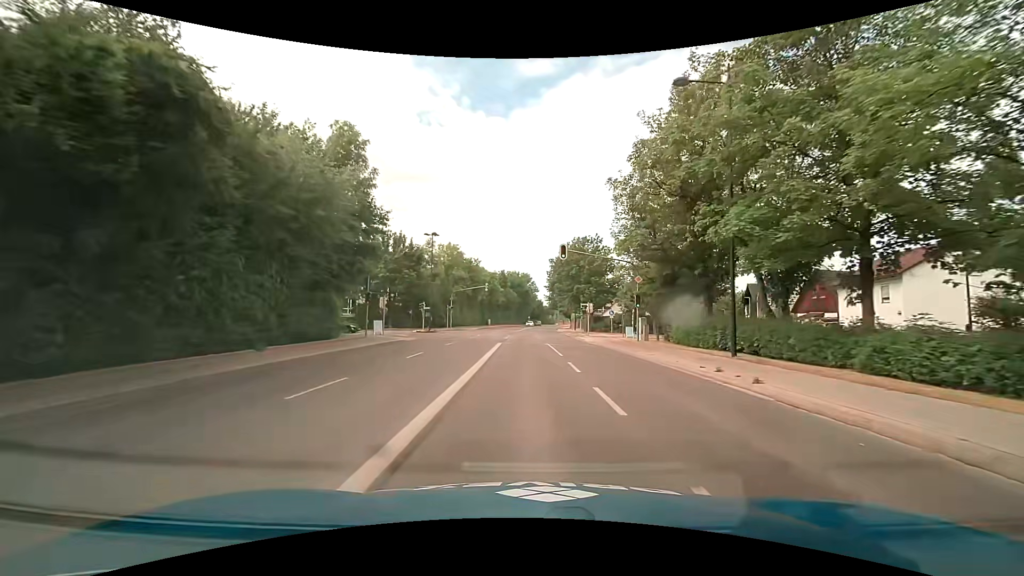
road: secondary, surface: asphalt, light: Day
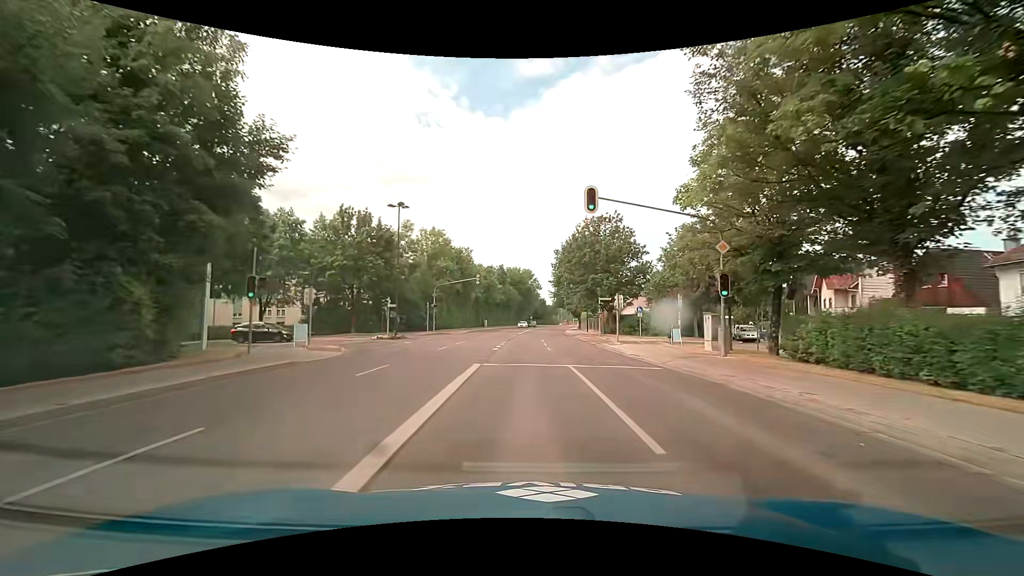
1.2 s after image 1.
(0.0, +14.2) m; 0°
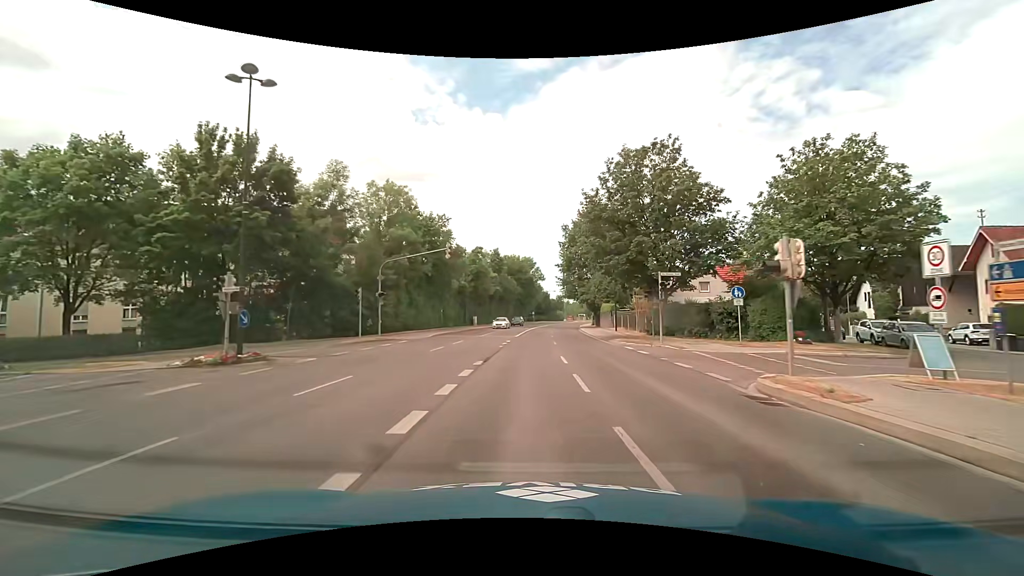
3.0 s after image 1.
(-0.2, +21.1) m; 0°
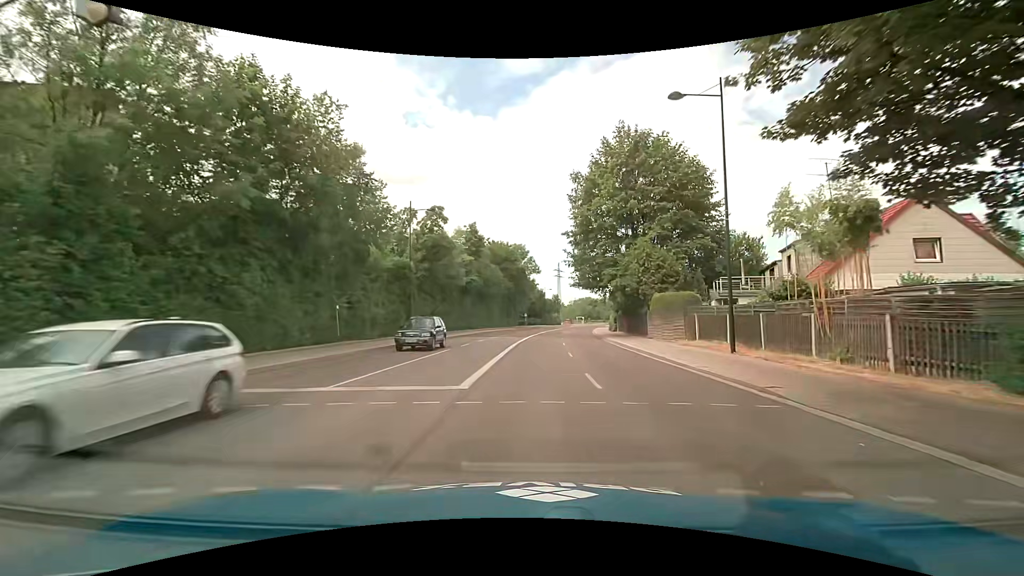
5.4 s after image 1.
(+0.2, +28.0) m; +1°
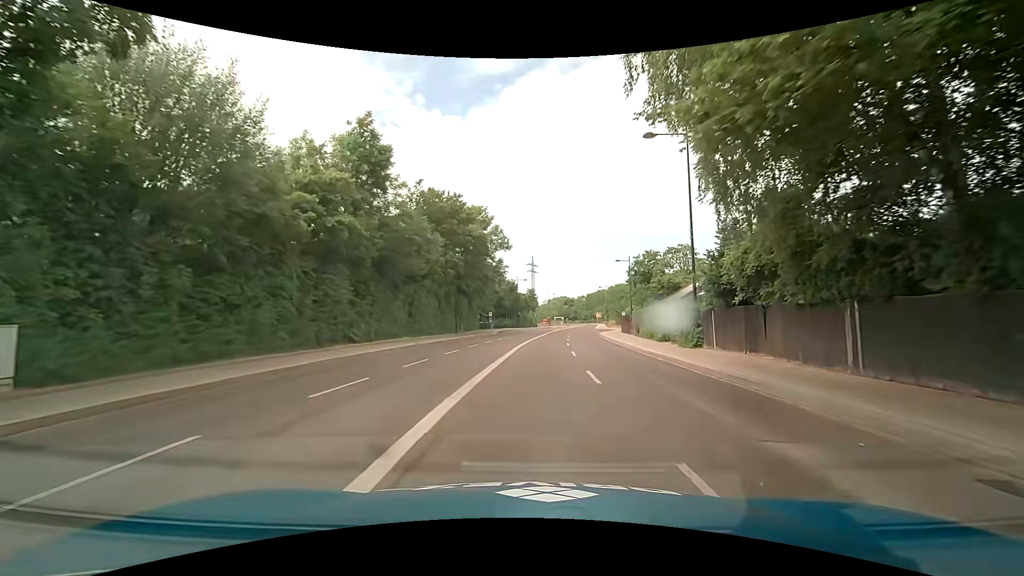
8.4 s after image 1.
(+0.9, +35.5) m; +3°
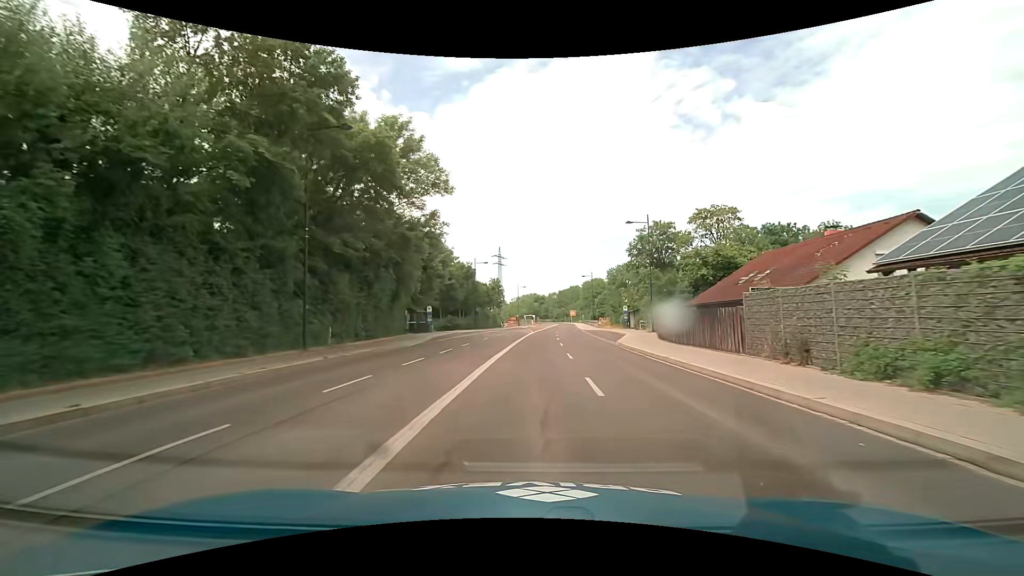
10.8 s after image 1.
(+1.1, +29.2) m; +4°
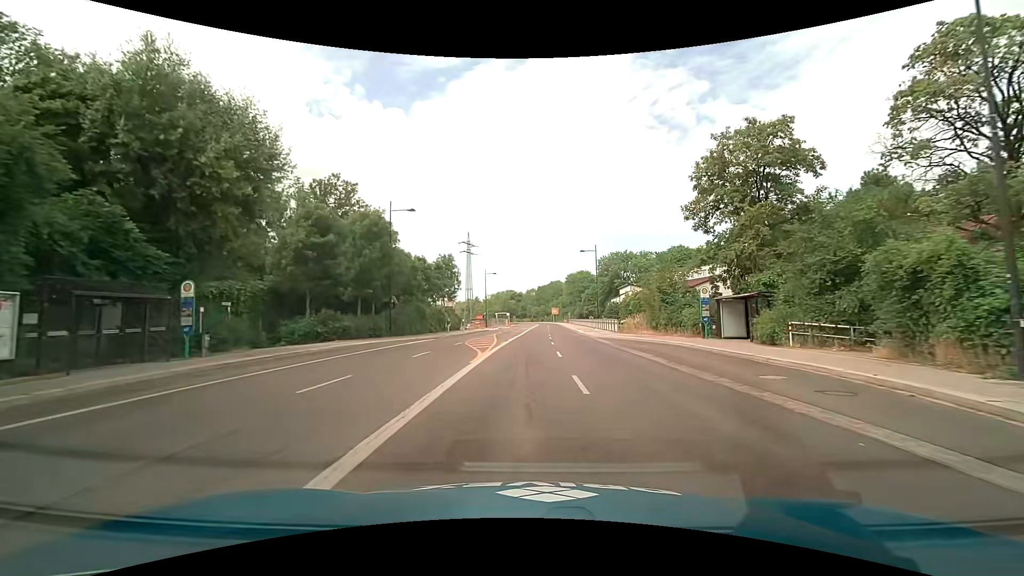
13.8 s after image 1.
(+0.9, +36.3) m; +2°
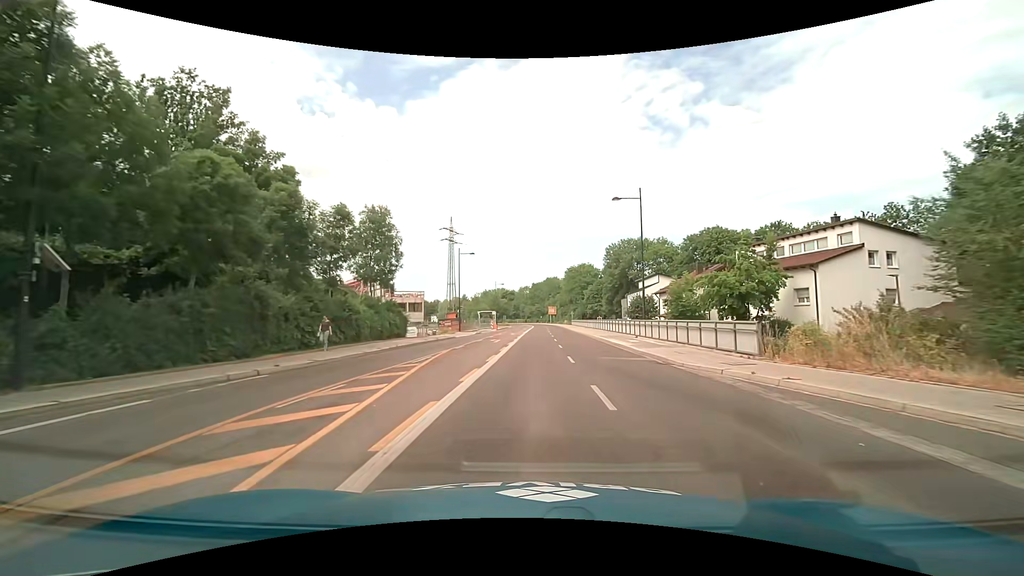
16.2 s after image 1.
(+0.2, +28.6) m; +1°
(0, +10) (0, +20) (+1, +30) (+1, +40) (+1, +50) (+1, +60) (+2, +70) (+2, +80) (+2, +90) (+2, +100) m
